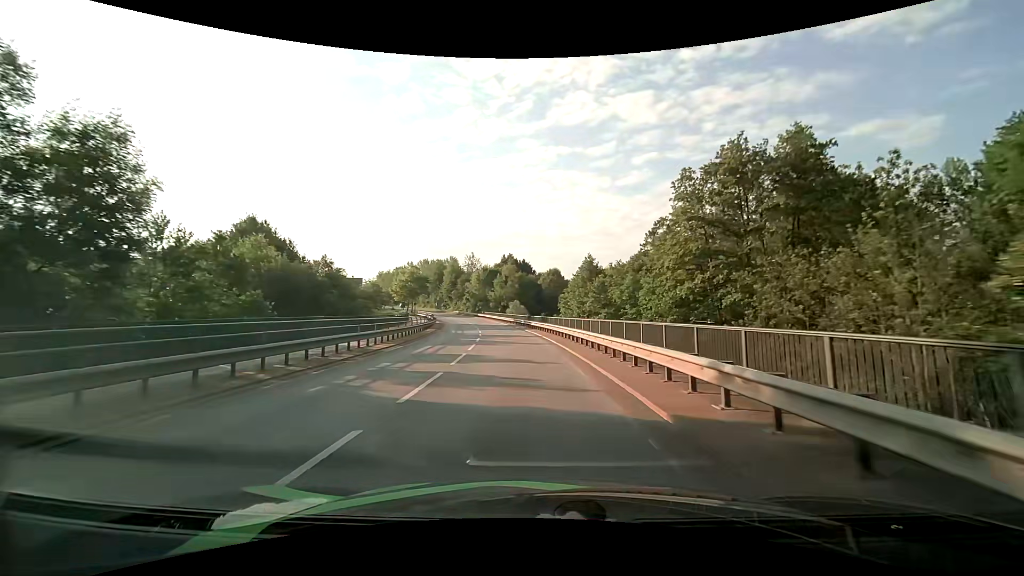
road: secondary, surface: asphalt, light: Day
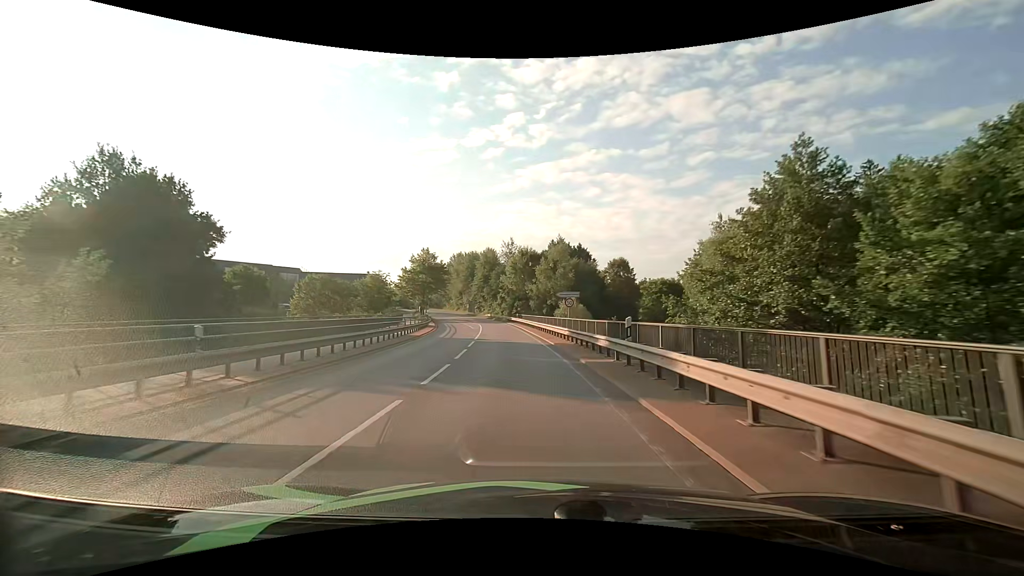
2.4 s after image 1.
(-1.8, +34.3) m; -6°
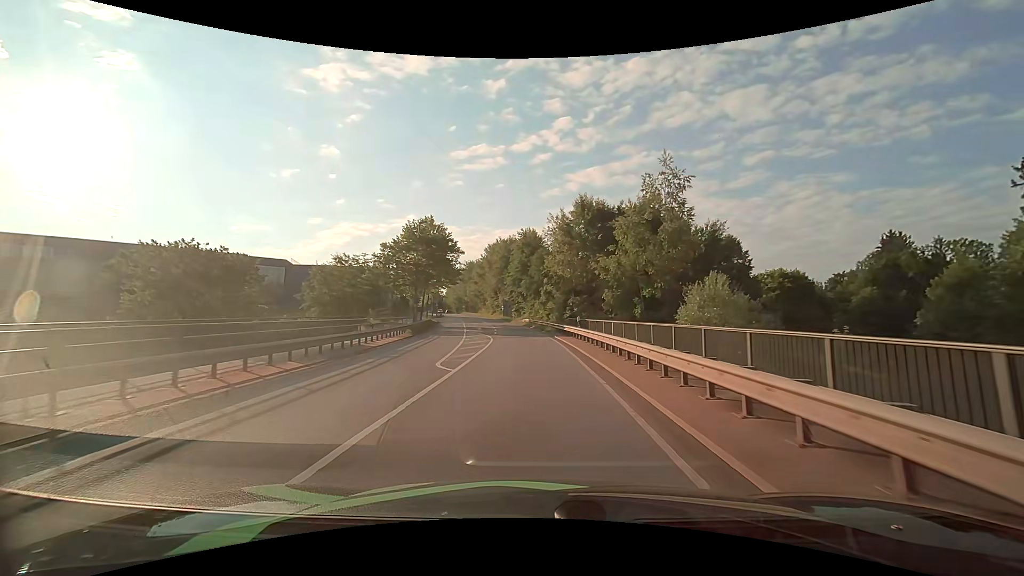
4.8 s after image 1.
(-1.9, +34.1) m; -6°
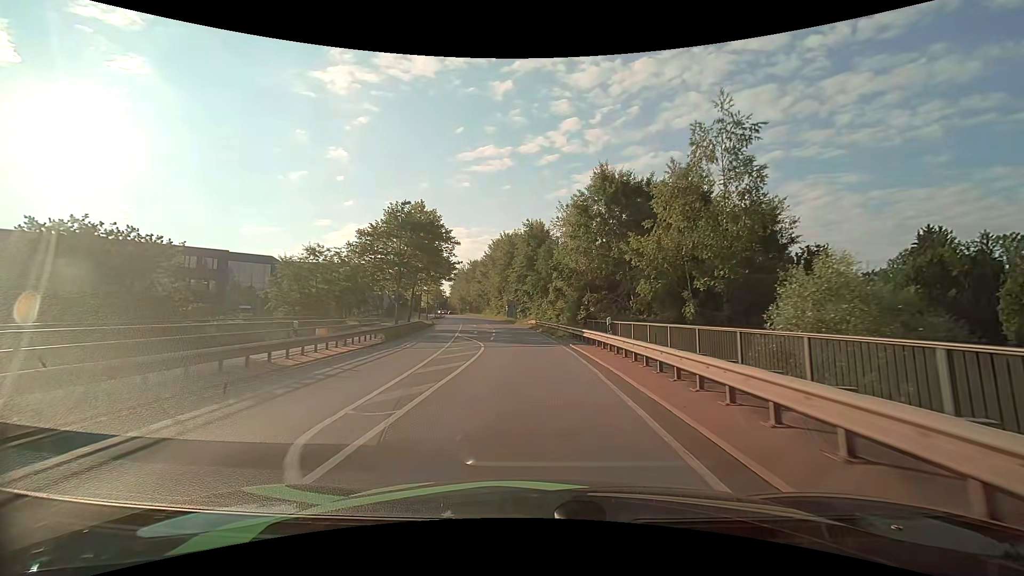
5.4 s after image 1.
(-0.1, +8.5) m; -1°
(0, +10) (0, +20) (-1, +30) (-1, +40) (-2, +50) (-4, +60) (-5, +70) (-7, +80) (-9, +89) (-11, +99) m
